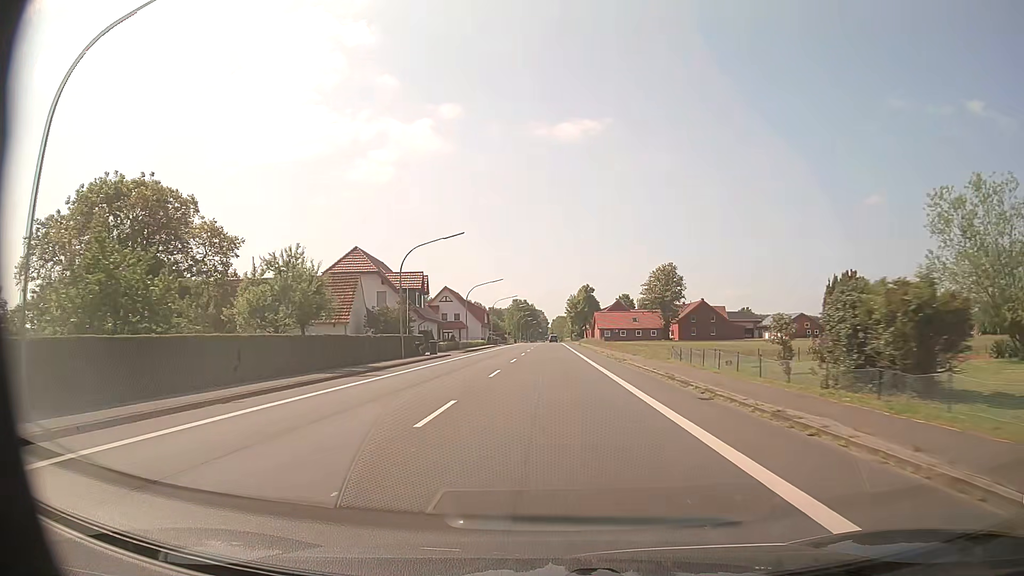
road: primary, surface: asphalt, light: Day
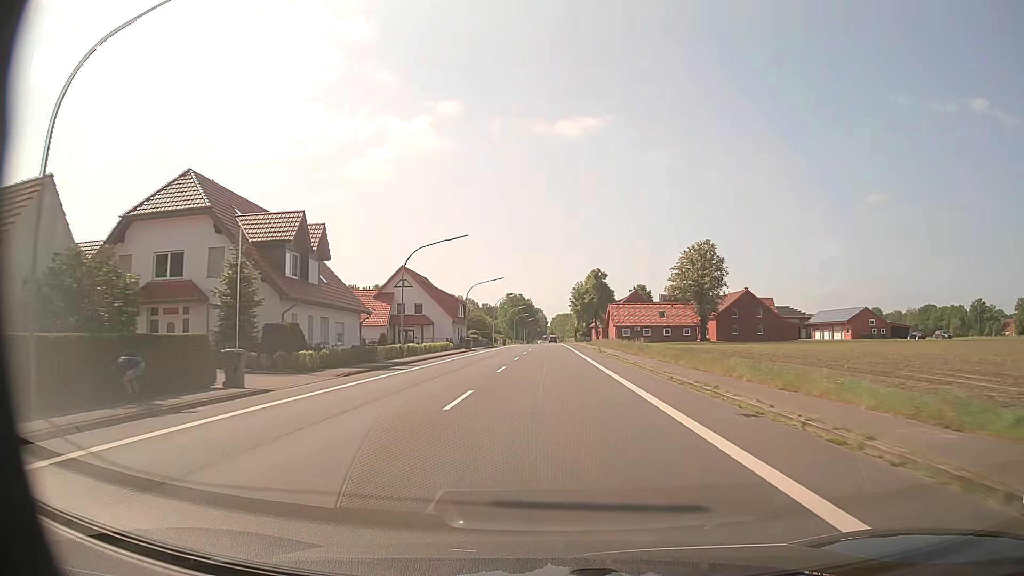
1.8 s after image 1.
(-0.1, +33.8) m; 0°
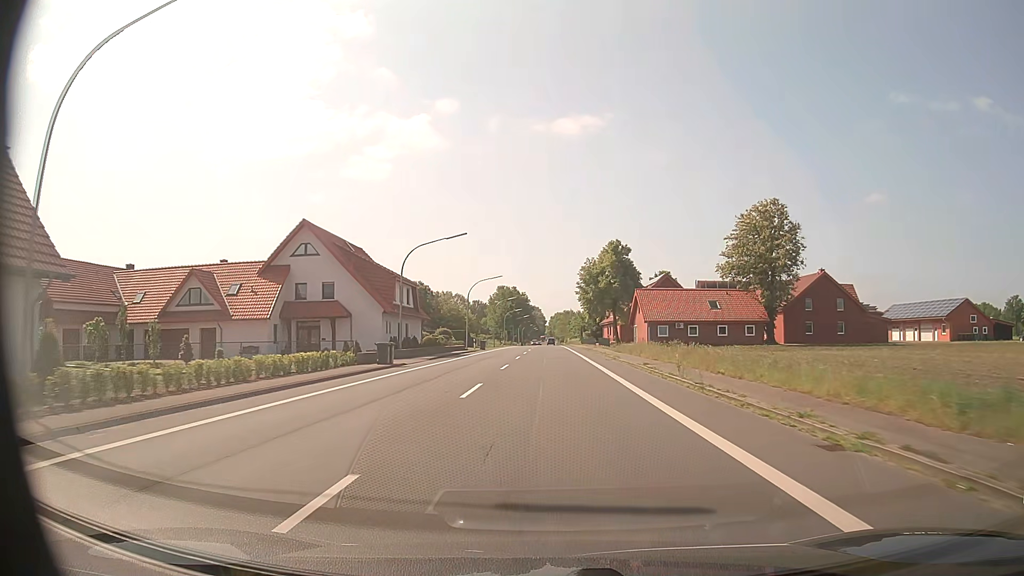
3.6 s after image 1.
(0.0, +33.8) m; 0°
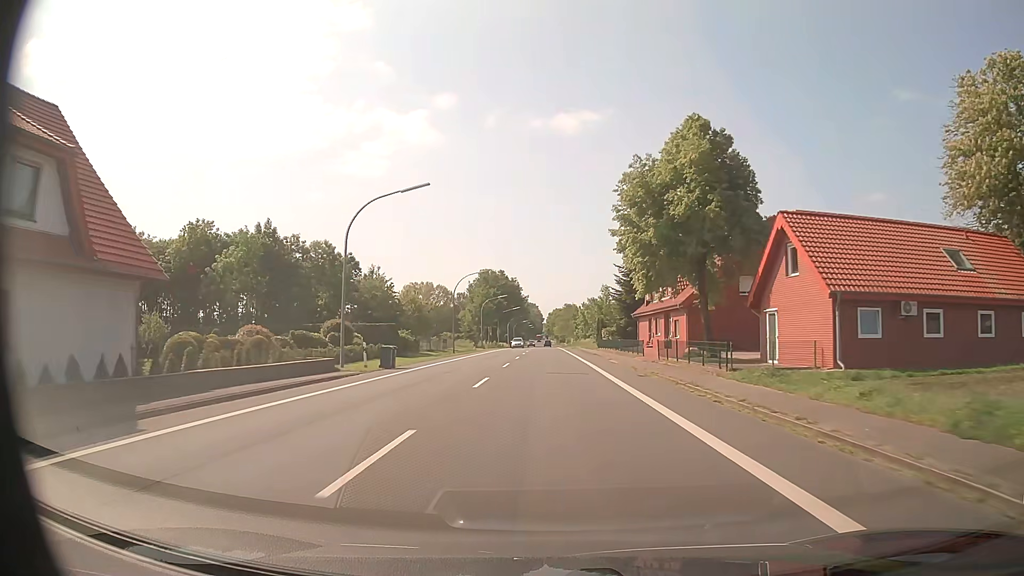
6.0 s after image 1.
(+0.2, +45.0) m; 0°
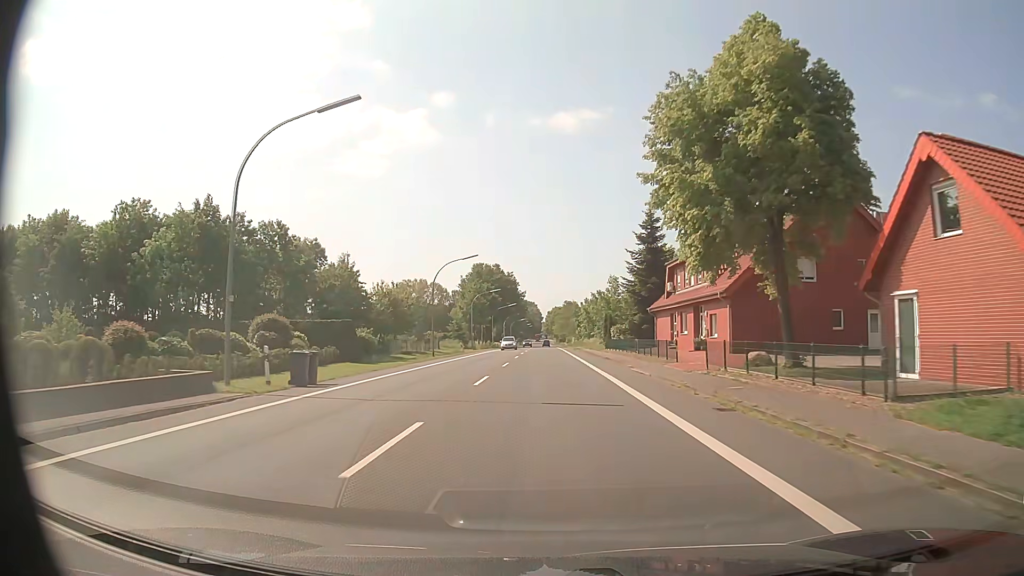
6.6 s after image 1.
(0.0, +11.3) m; 0°
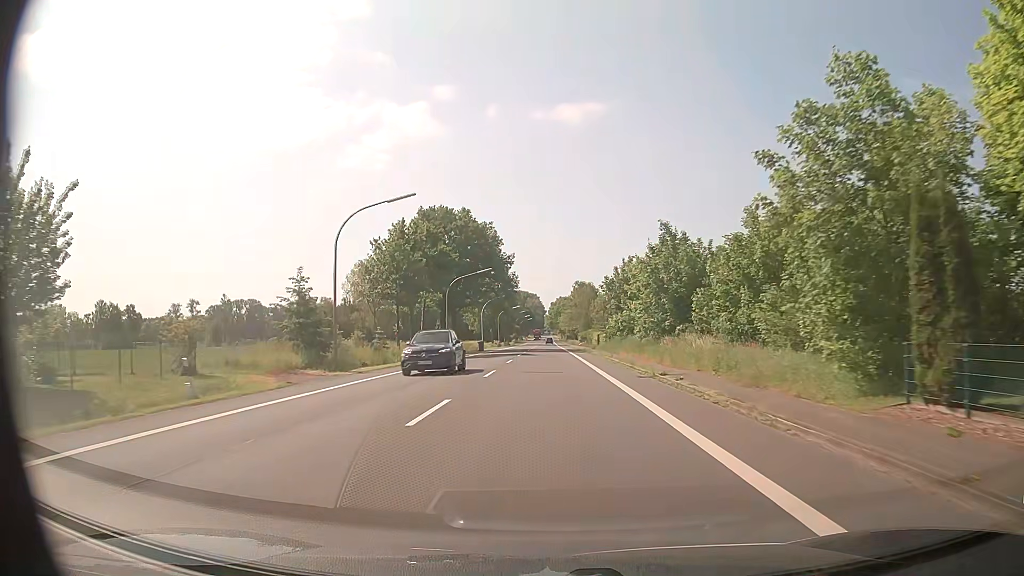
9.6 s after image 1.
(-0.2, +56.5) m; 0°
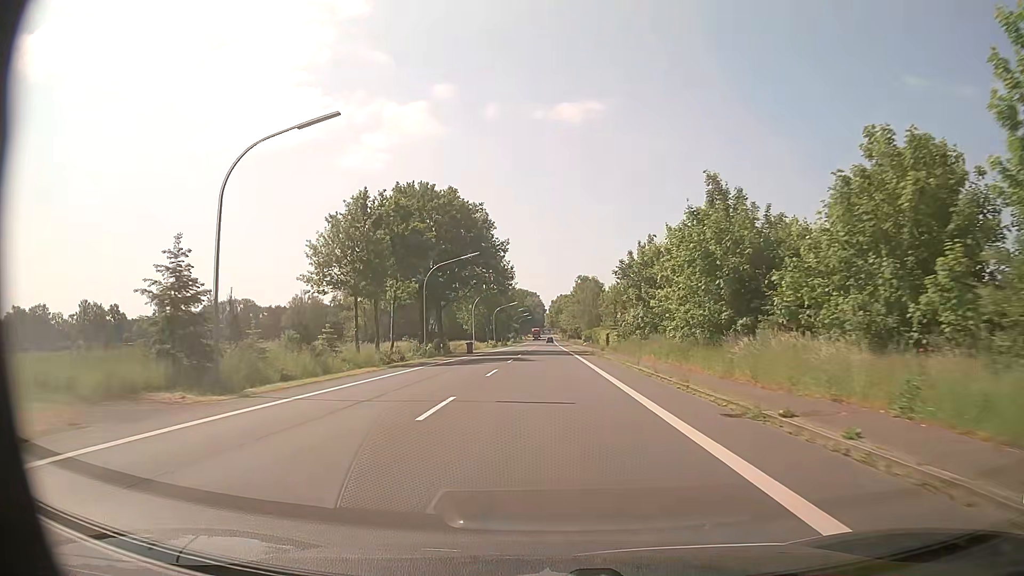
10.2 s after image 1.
(0.0, +11.4) m; 0°
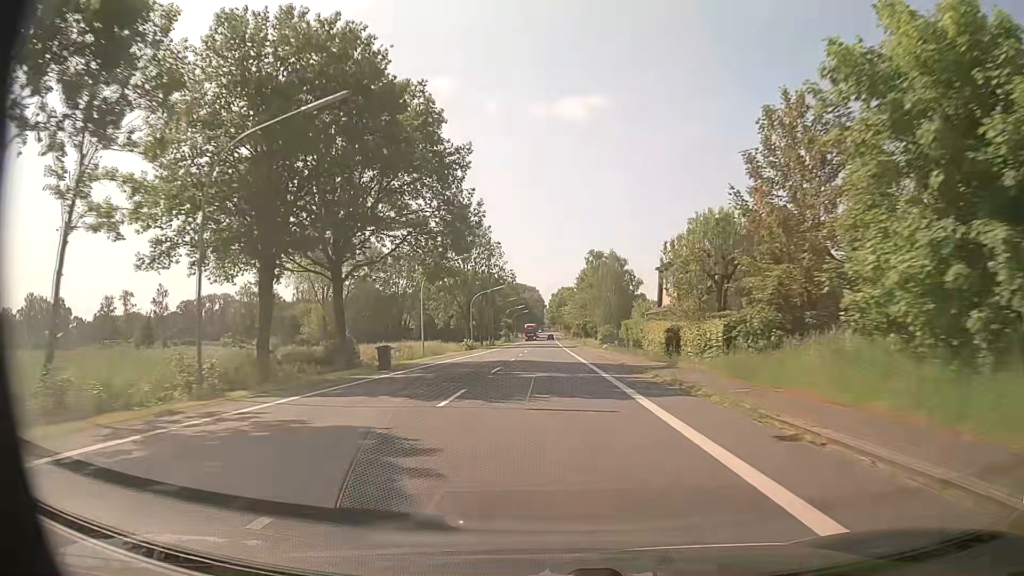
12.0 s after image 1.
(+0.1, +34.0) m; 0°
(0, +10) (0, +20) (0, +30) (0, +40) (0, +50) (0, +60) (0, +70) (0, +80) (0, +90) (0, +100) m
